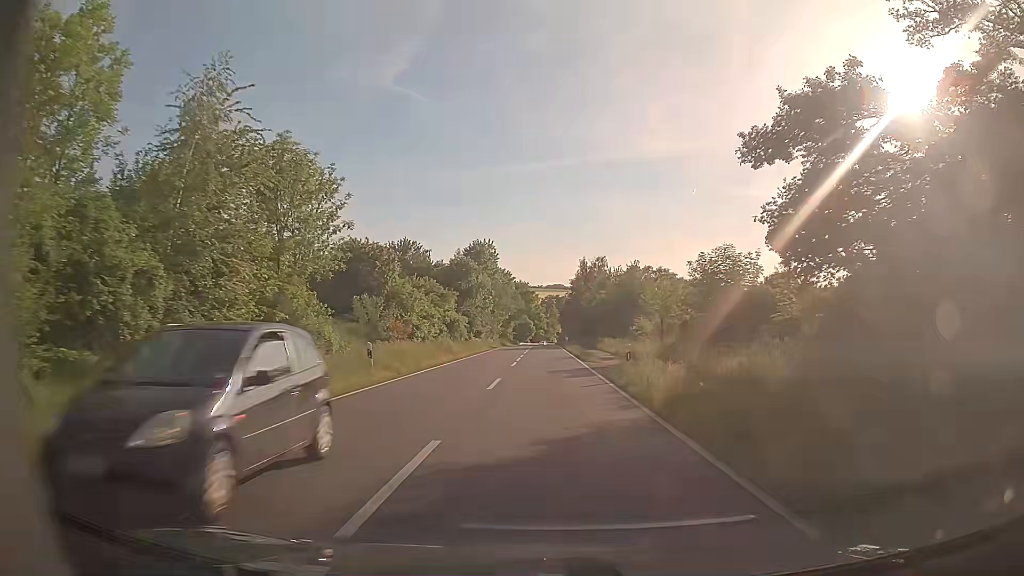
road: tertiary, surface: asphalt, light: Day
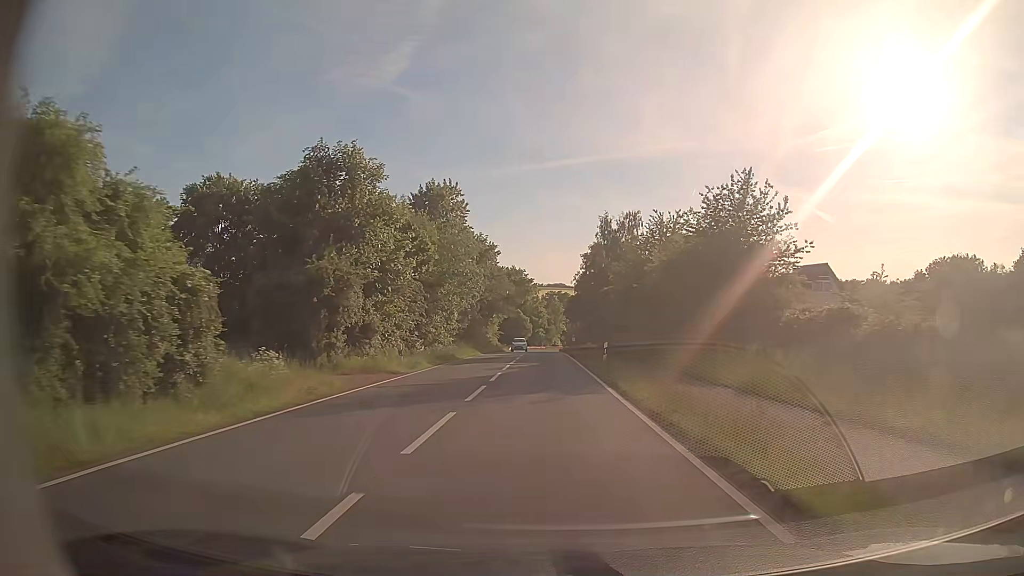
(+0.2, +45.1) m; 0°
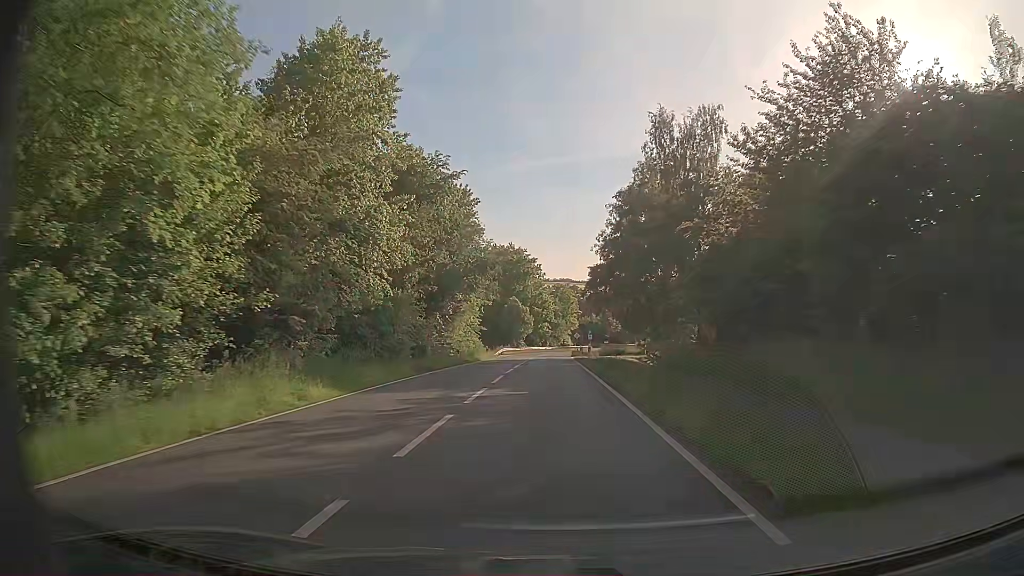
(-0.1, +36.0) m; 0°
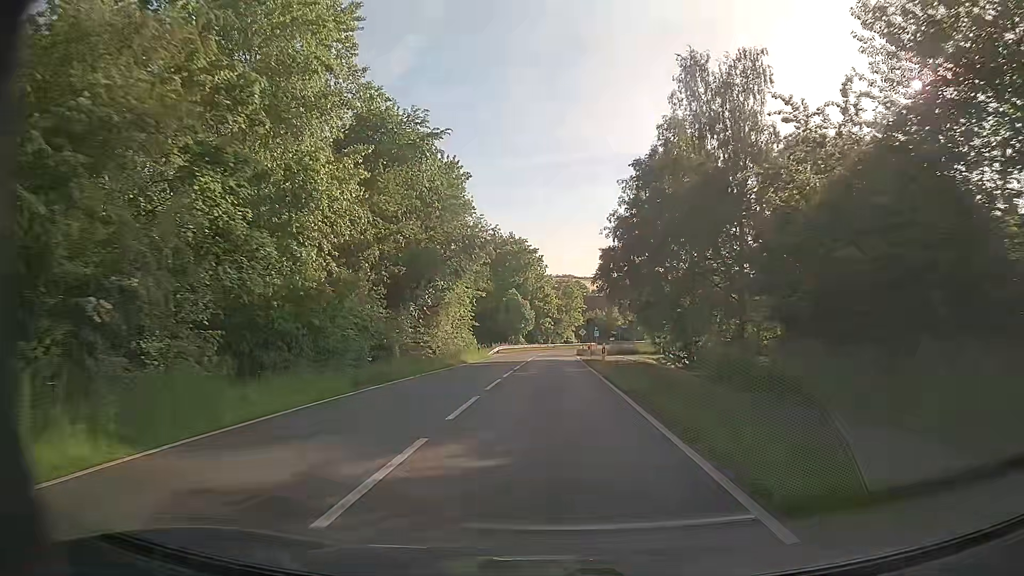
(0.0, +8.8) m; 0°
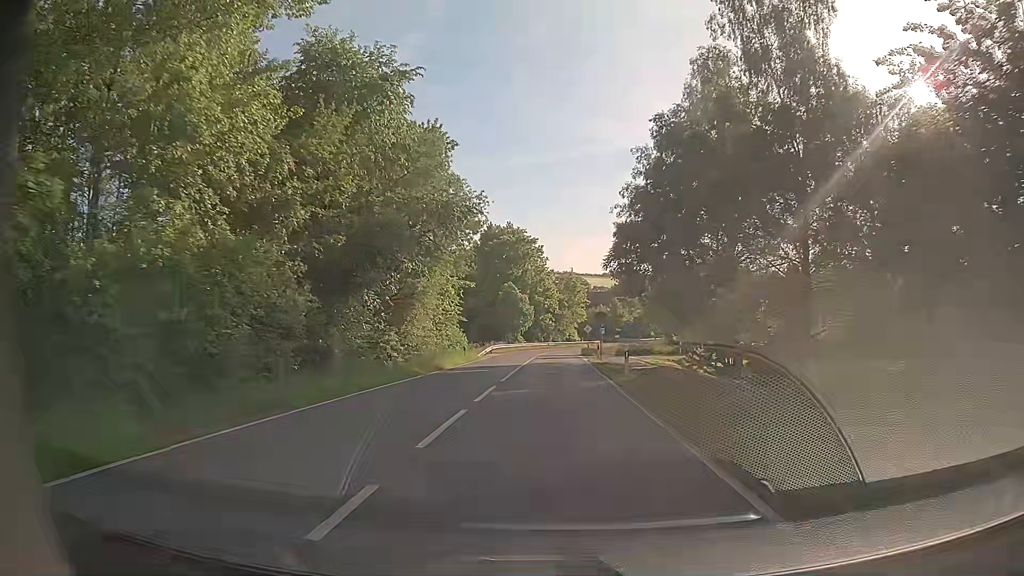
(0.0, +8.7) m; 0°
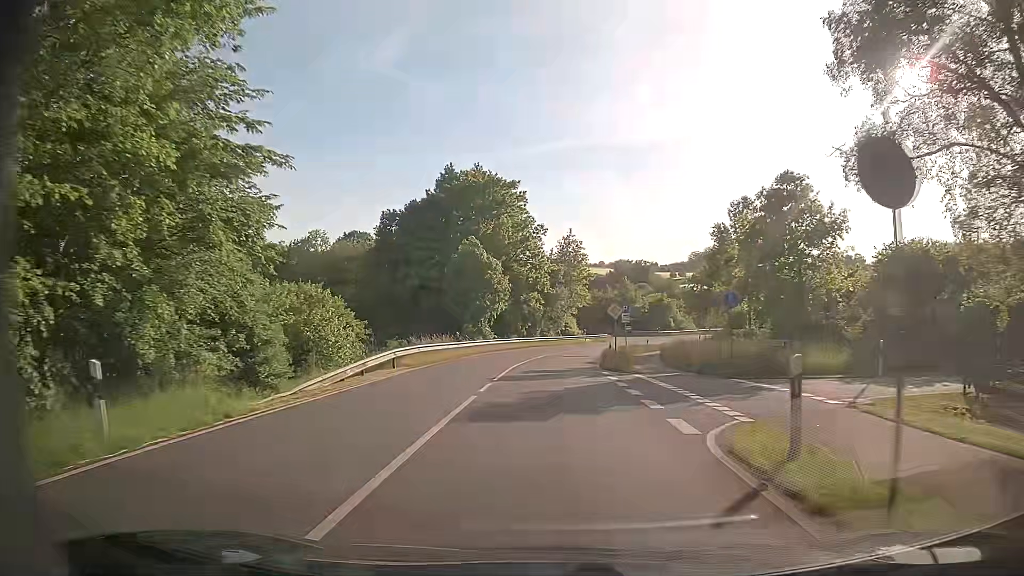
(+0.3, +34.3) m; +1°
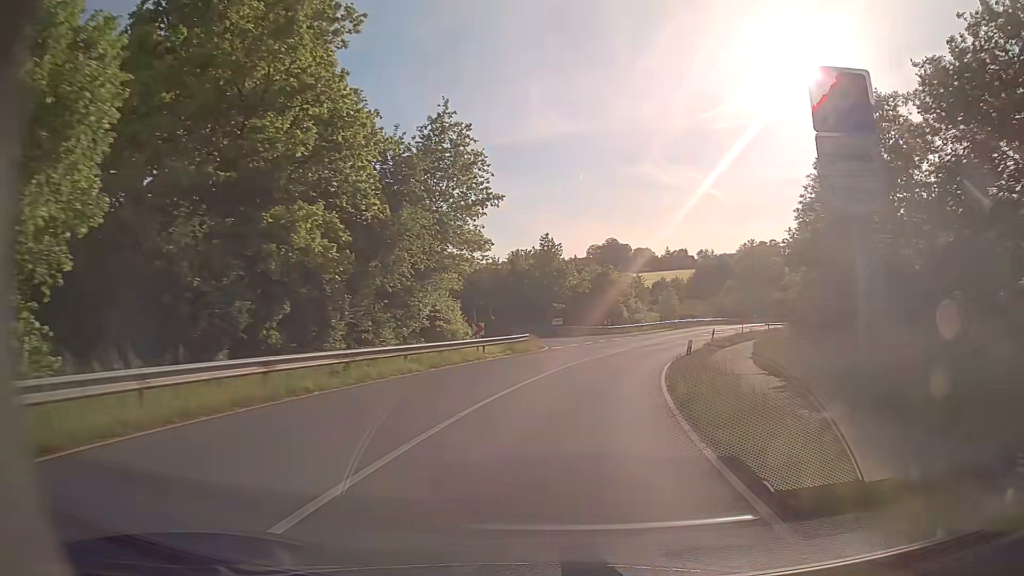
(+2.0, +43.2) m; +9°
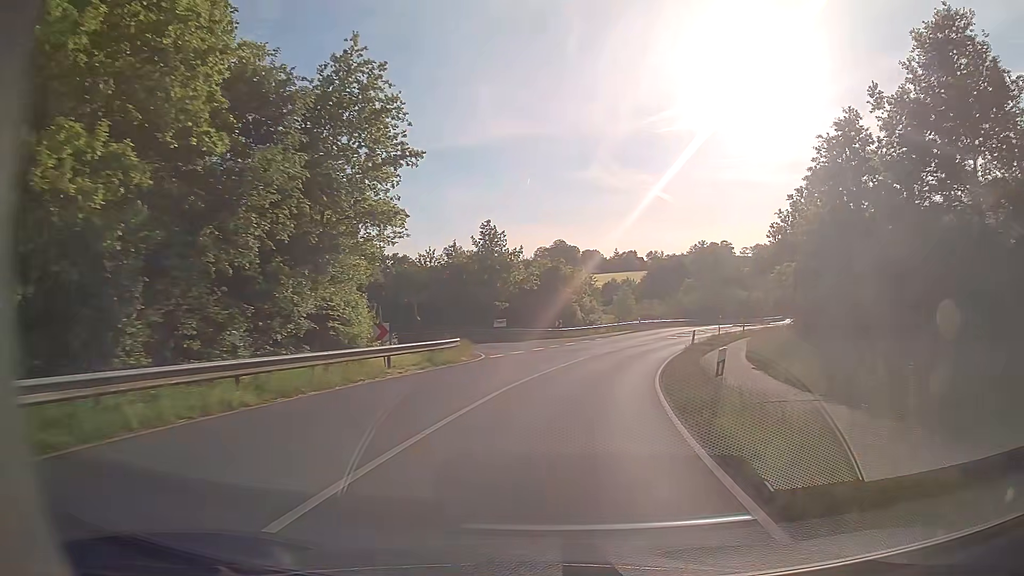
(+0.3, +8.6) m; +4°
(0, +10) (+2, +20) (+4, +30) (+7, +39) (+10, +49) (+14, +58) (+19, +66) (+25, +75) (+30, +83) (+35, +92) m
